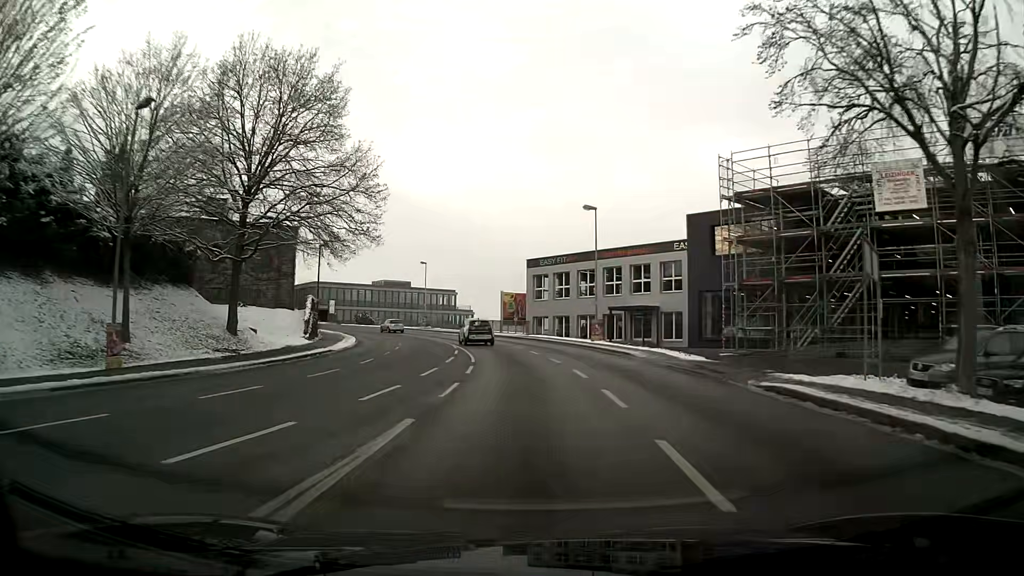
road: tertiary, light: Day
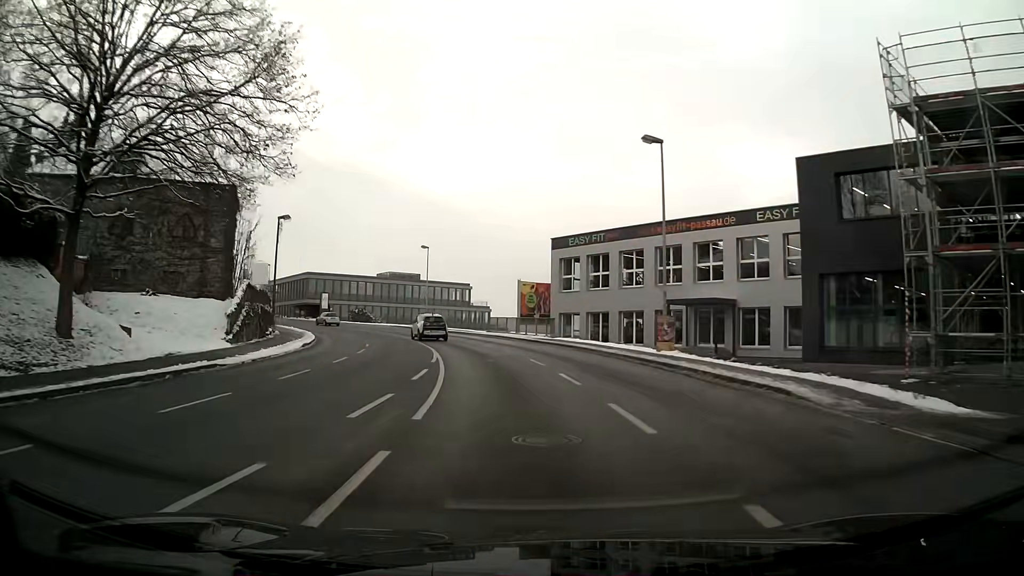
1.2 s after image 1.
(-0.3, +14.9) m; -2°
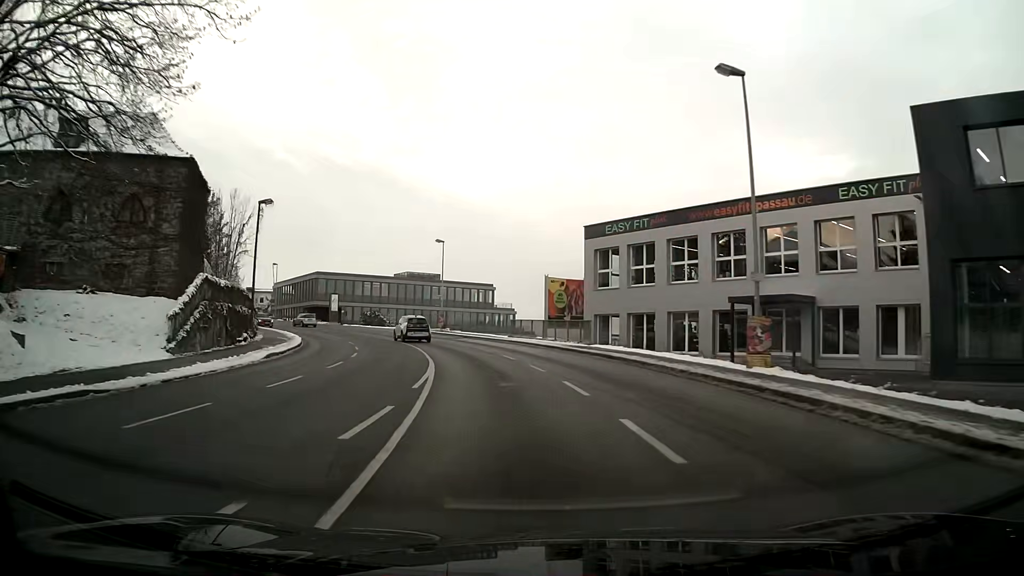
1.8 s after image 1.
(-0.2, +7.6) m; -3°
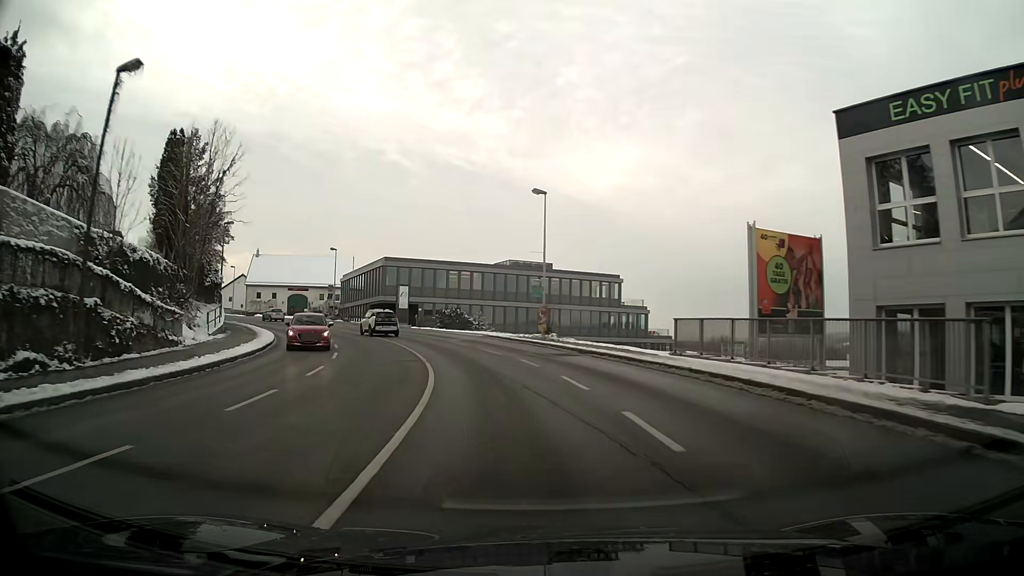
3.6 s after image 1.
(-2.0, +23.2) m; -10°
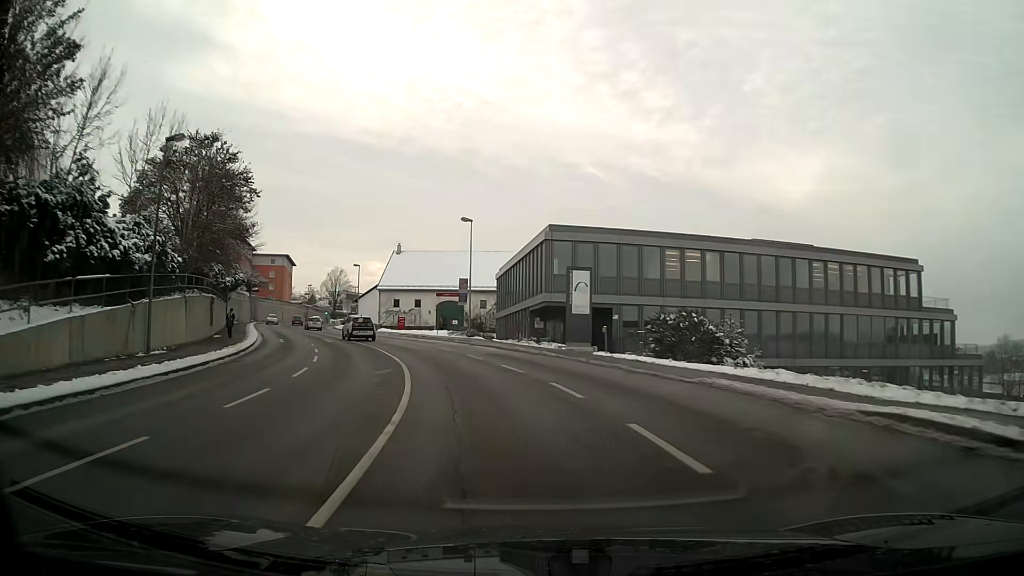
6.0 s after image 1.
(-4.4, +30.4) m; -17°
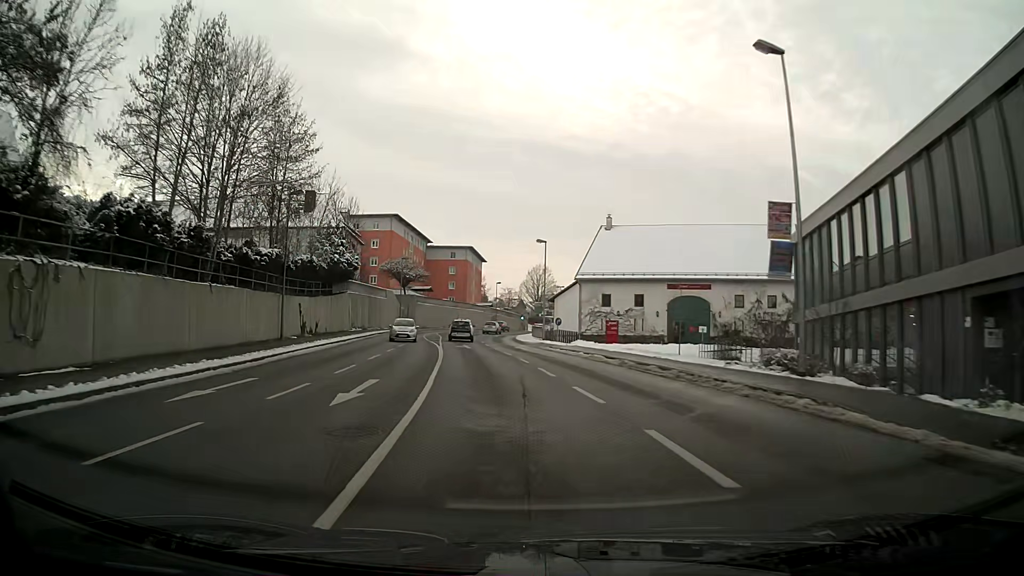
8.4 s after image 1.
(-4.9, +29.7) m; -18°
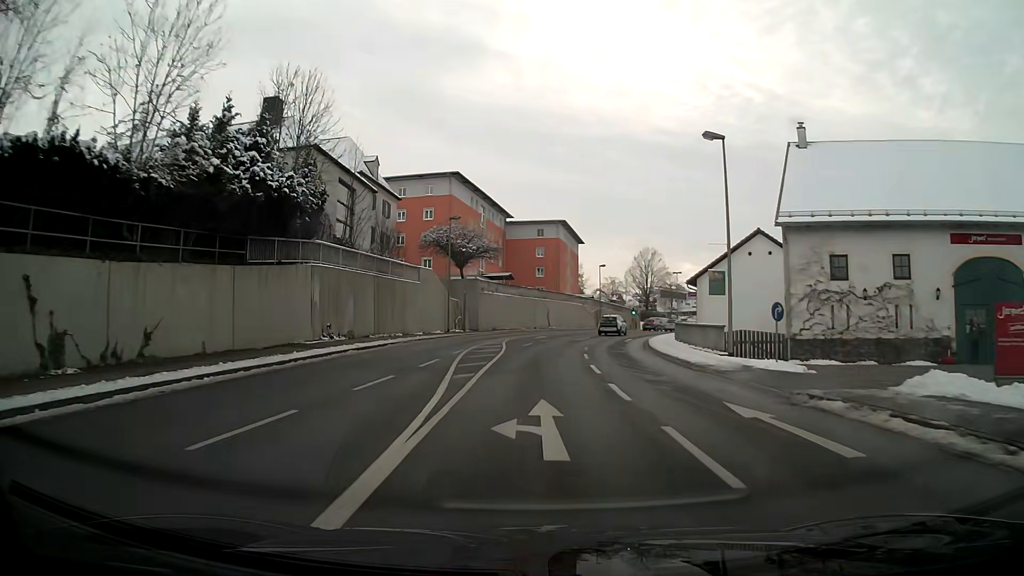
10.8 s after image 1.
(-2.2, +29.6) m; -7°
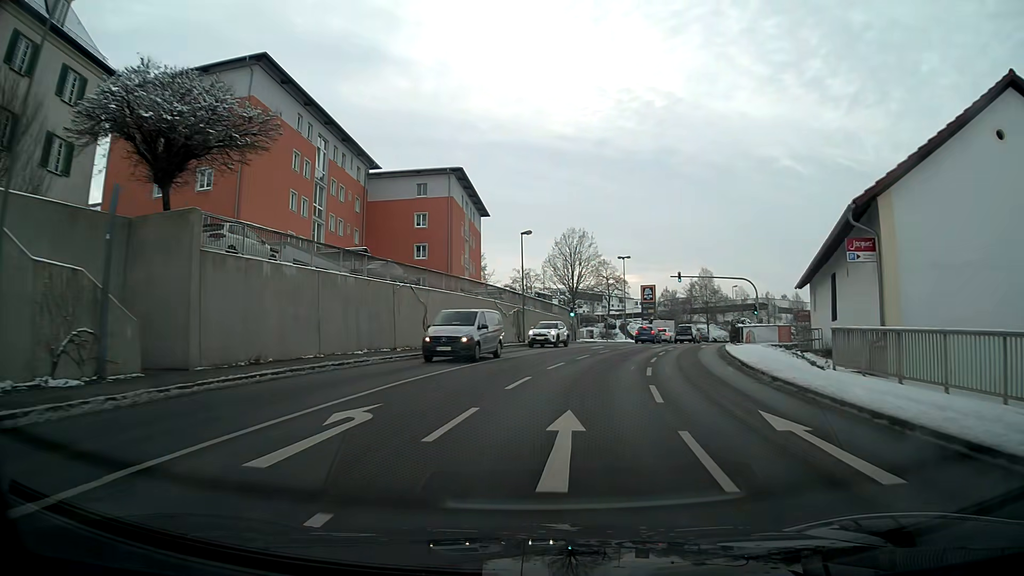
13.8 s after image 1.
(+2.1, +36.4) m; +10°
